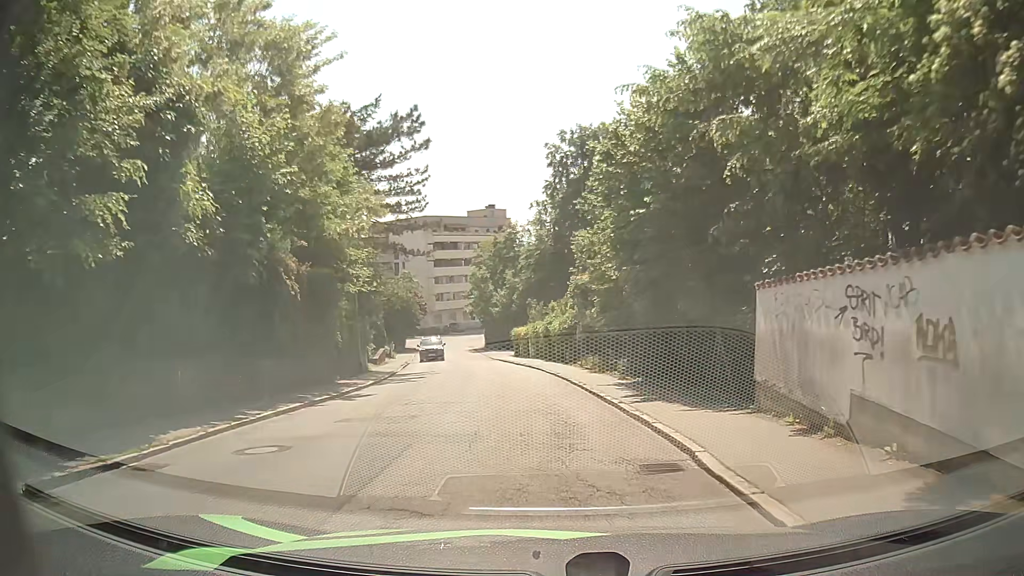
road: residential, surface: asphalt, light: Day
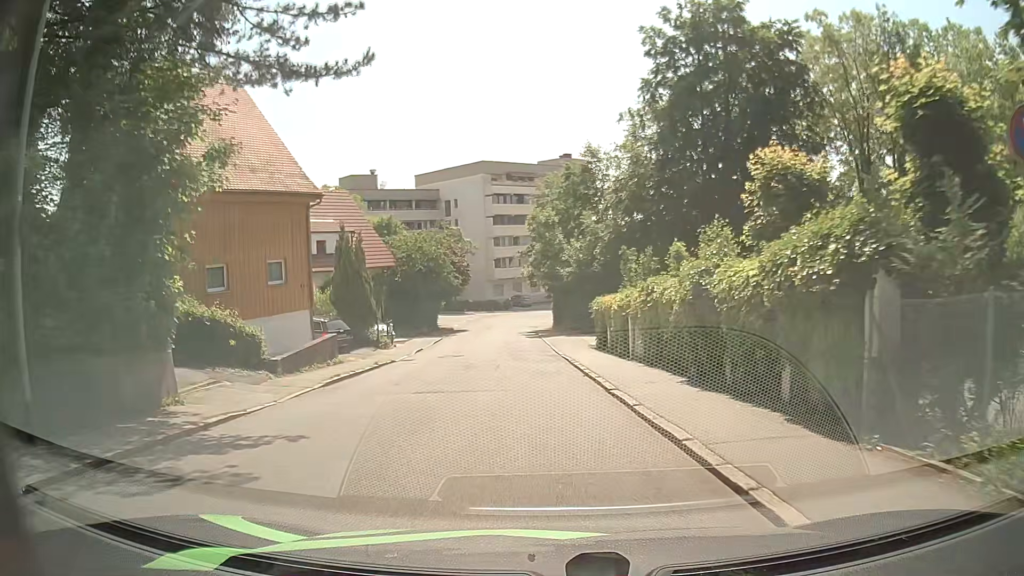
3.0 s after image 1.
(-1.2, +23.1) m; -7°
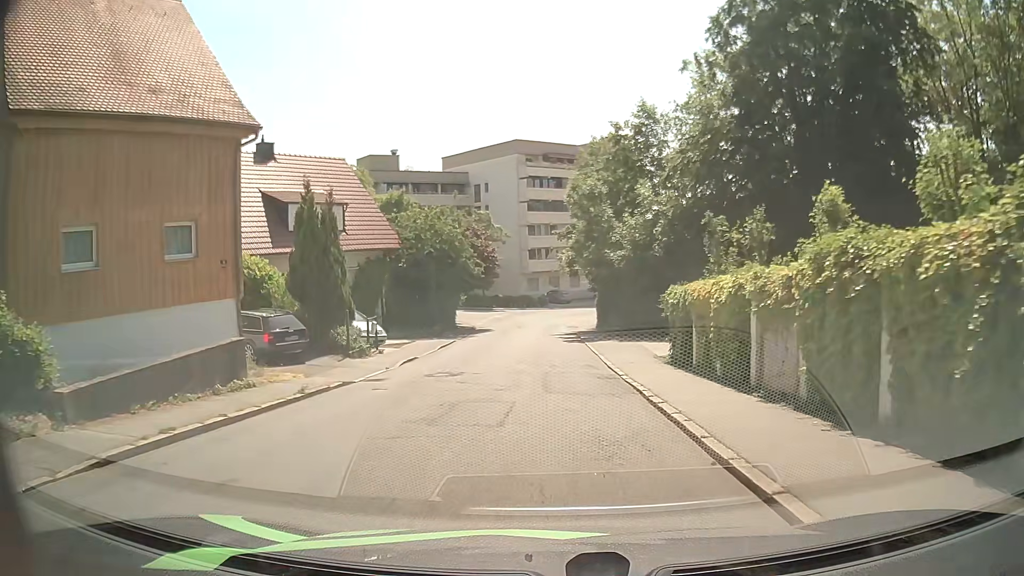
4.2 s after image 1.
(-0.2, +9.7) m; -2°
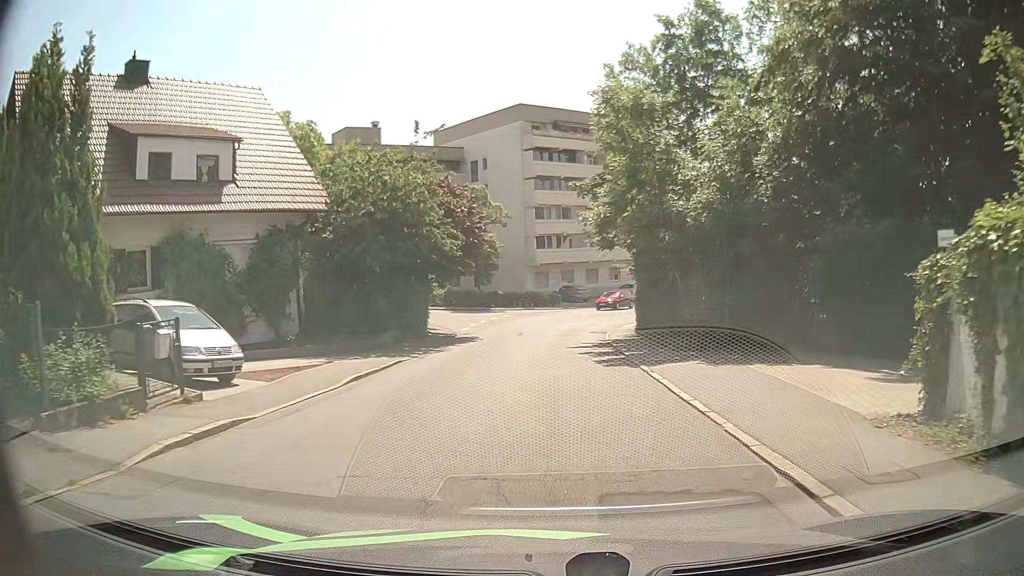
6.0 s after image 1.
(-0.2, +14.2) m; -1°
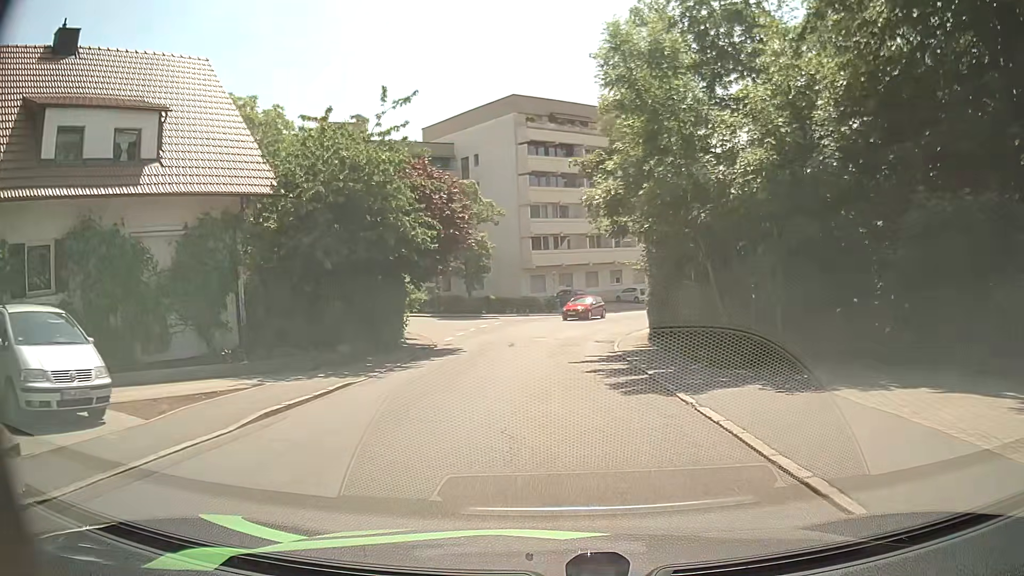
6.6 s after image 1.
(0.0, +4.6) m; 0°
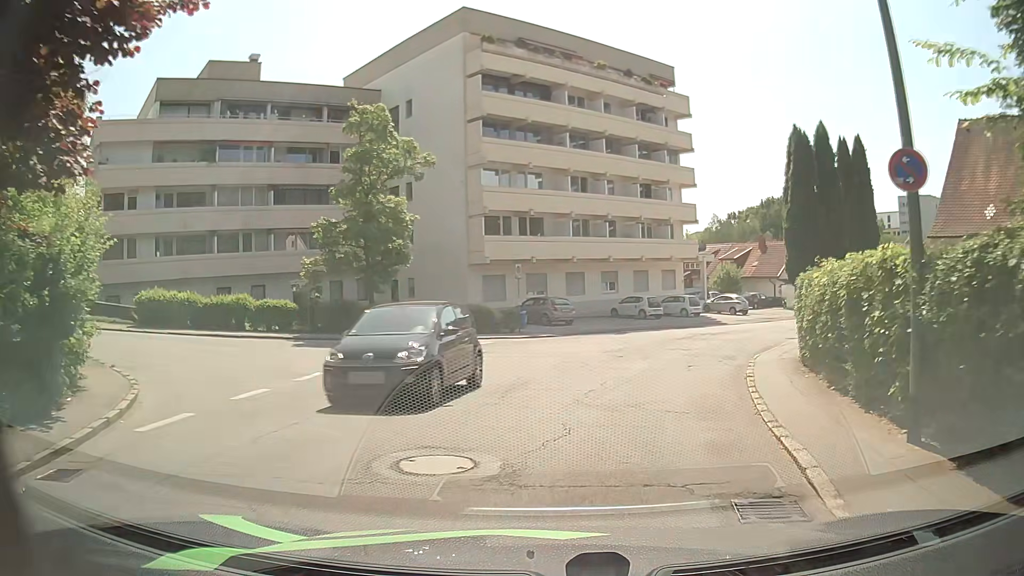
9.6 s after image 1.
(+0.2, +20.8) m; +3°
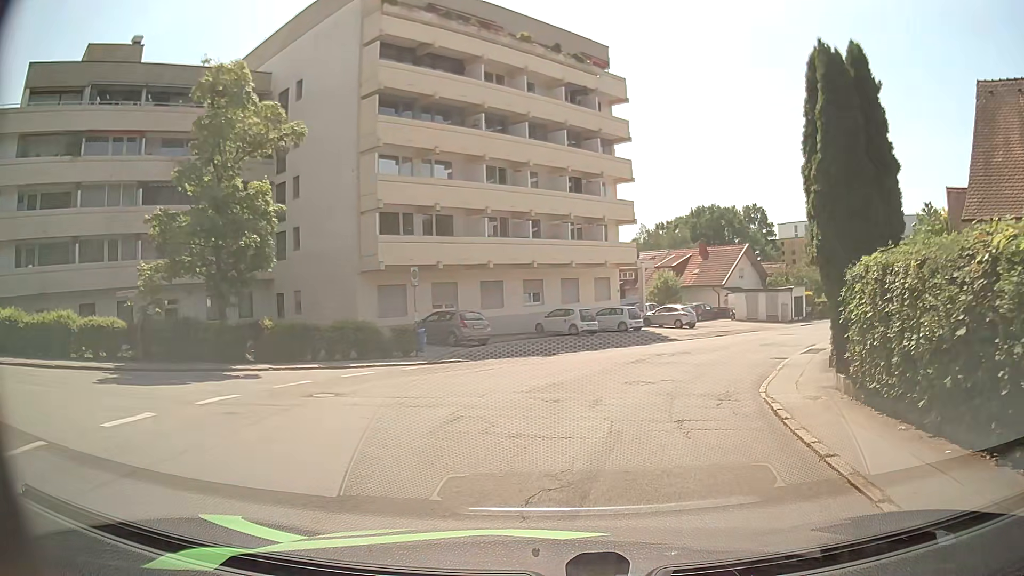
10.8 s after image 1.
(+0.4, +7.2) m; +7°
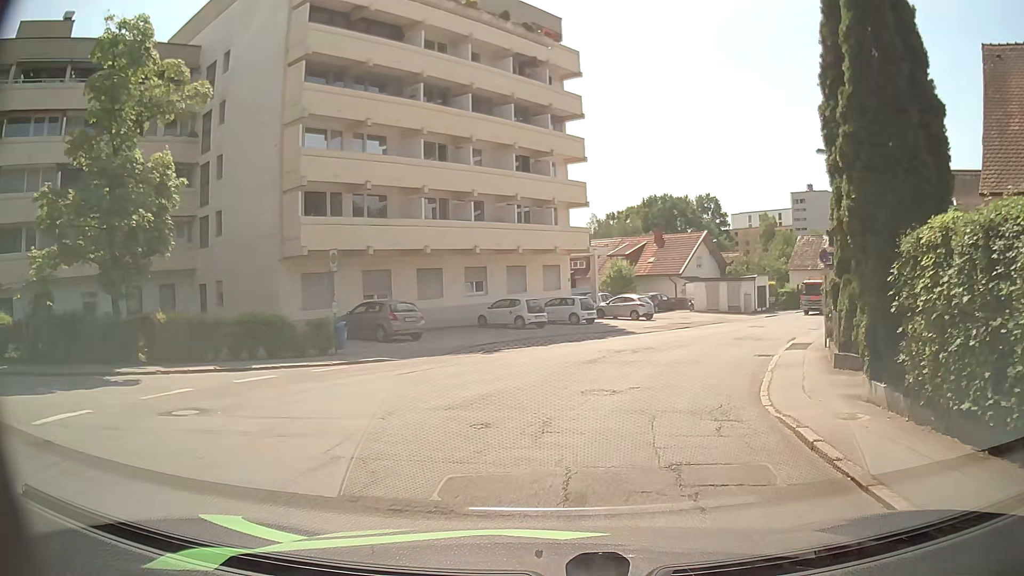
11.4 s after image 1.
(+0.1, +3.4) m; +3°
(+1, +10) (+4, +19) (+9, +28) (+14, +37) (+20, +45) (+27, +52) (+33, +60) (+41, +66) (+50, +71) (+59, +76) m
